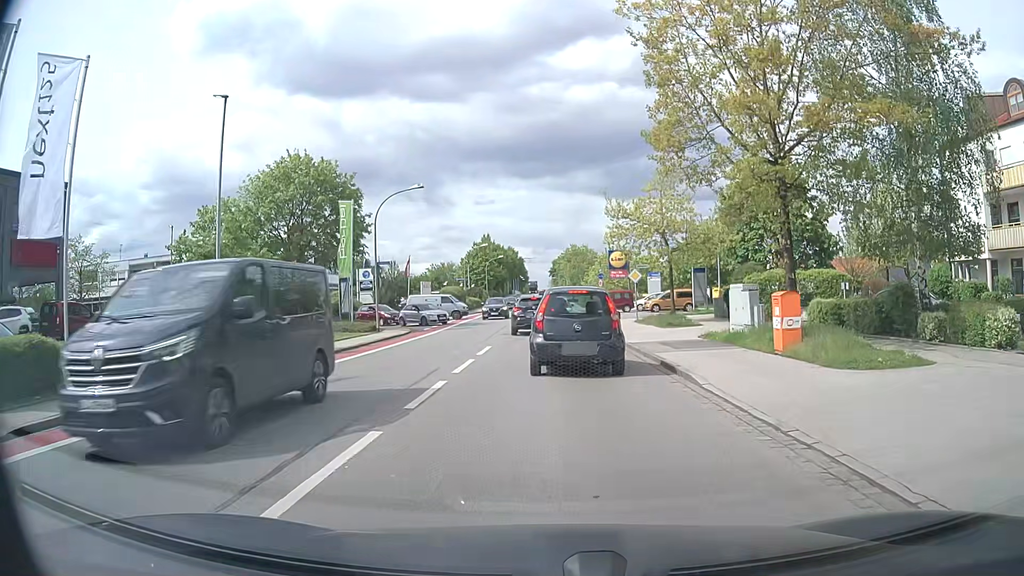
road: tertiary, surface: asphalt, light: Day
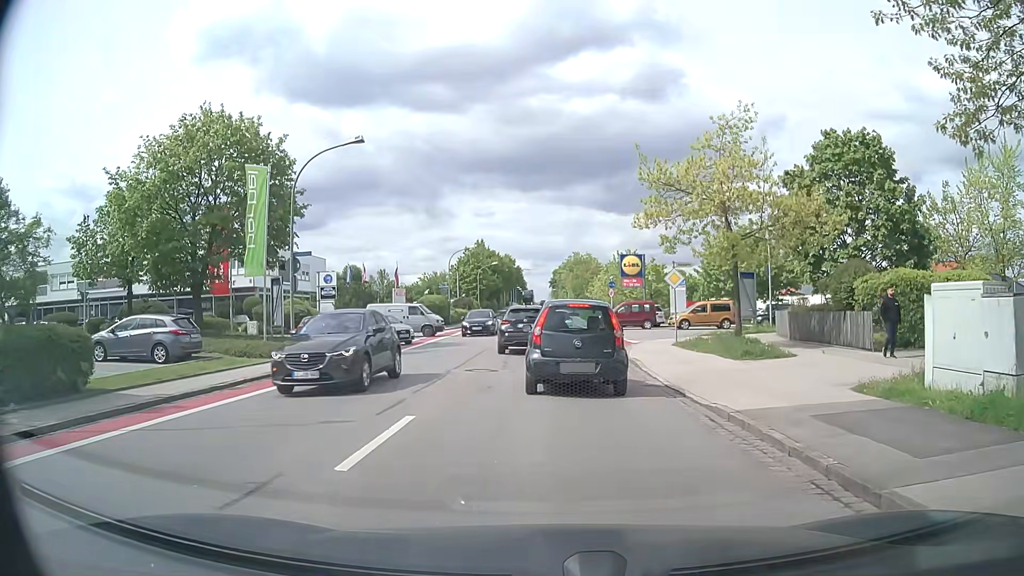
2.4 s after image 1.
(+0.2, +11.5) m; +1°
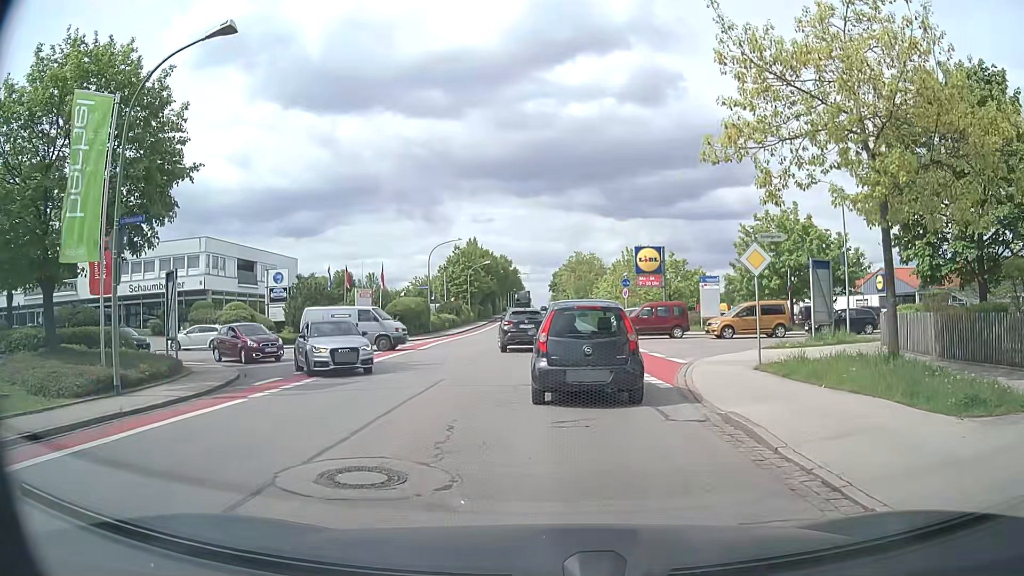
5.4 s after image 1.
(+0.1, +10.6) m; 0°
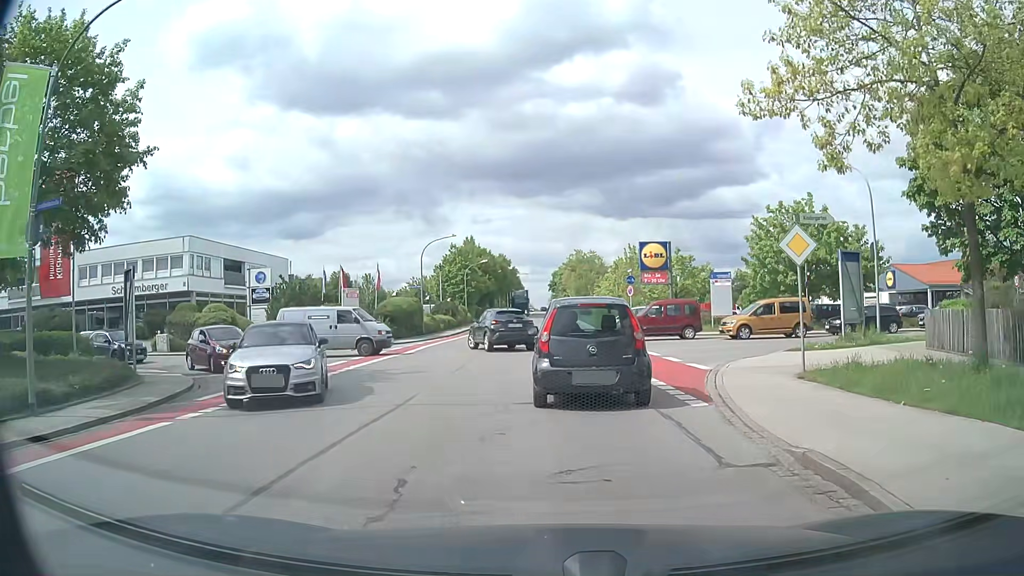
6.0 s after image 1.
(0.0, +2.9) m; 0°
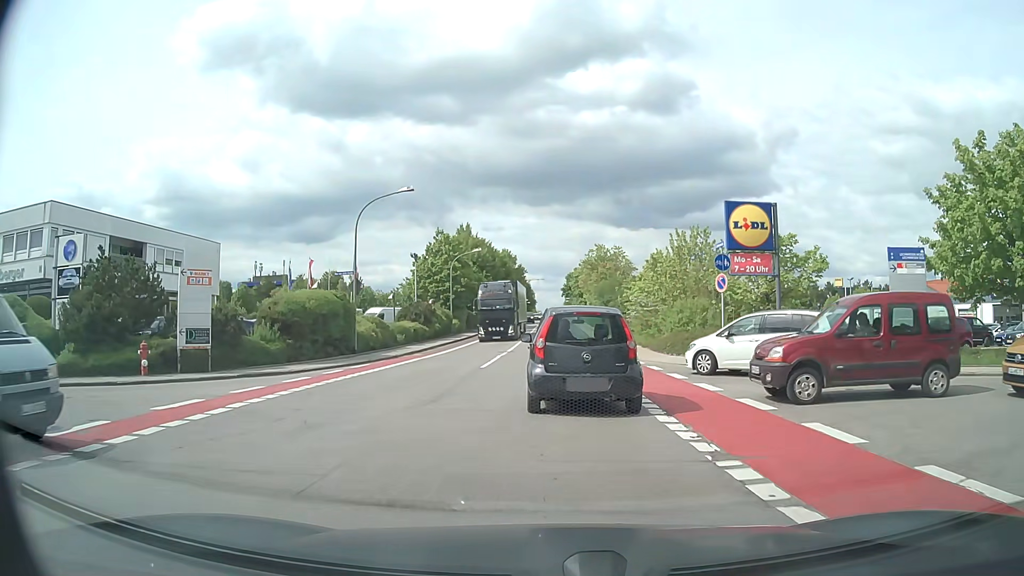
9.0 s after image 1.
(-0.2, +20.7) m; 0°
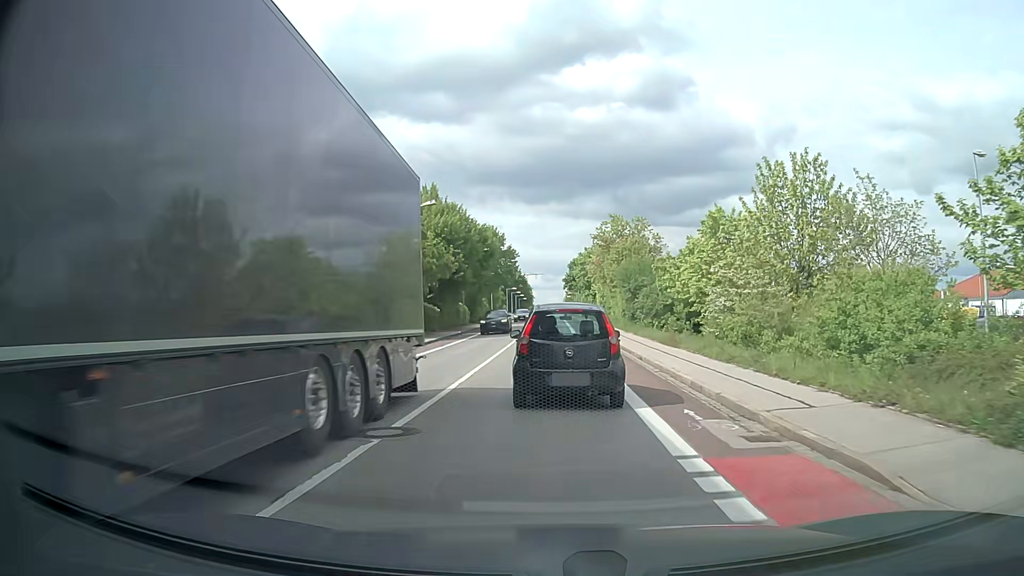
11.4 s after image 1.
(-0.1, +22.8) m; 0°
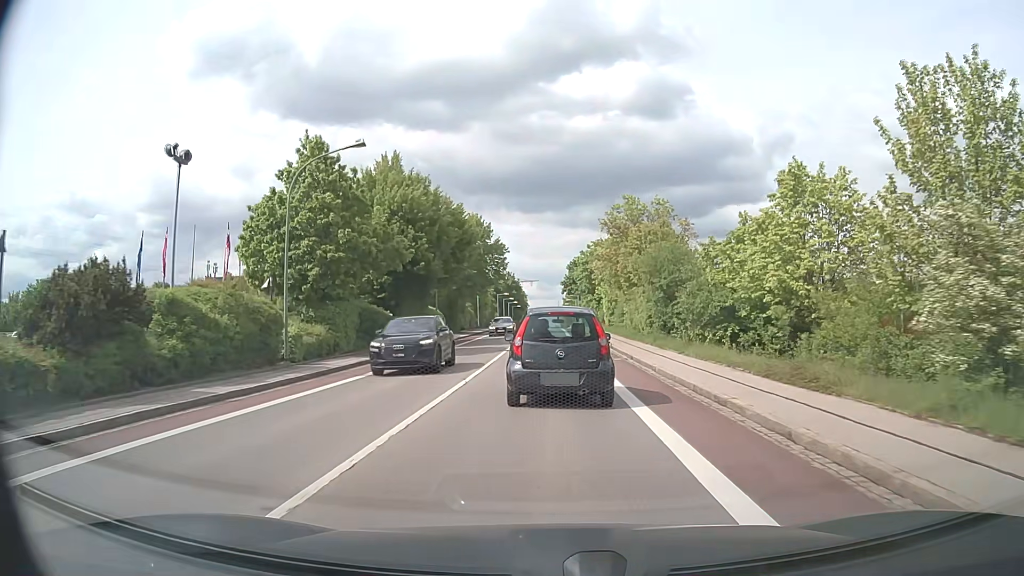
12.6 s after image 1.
(0.0, +13.8) m; 0°
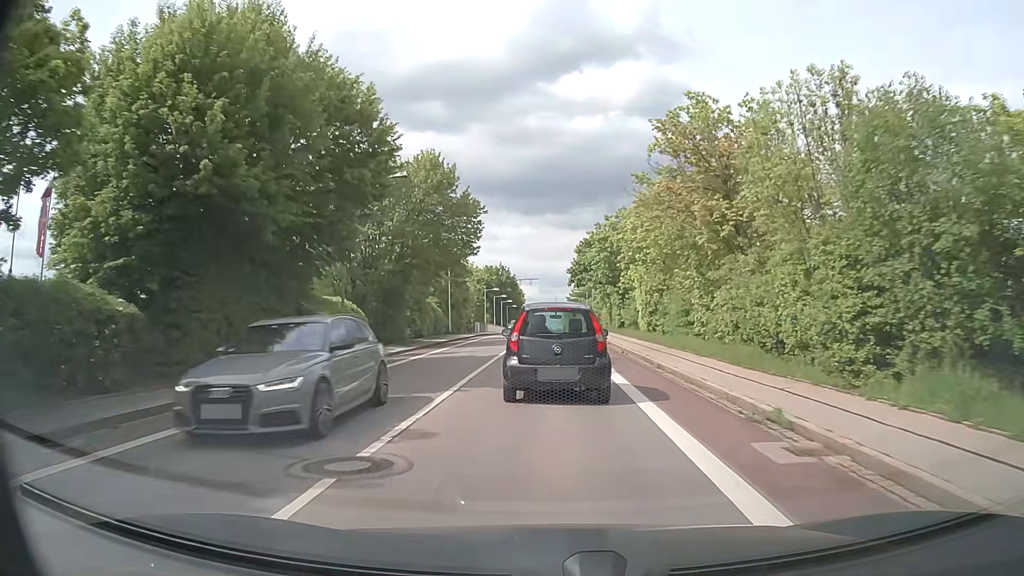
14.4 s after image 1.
(0.0, +23.4) m; 0°
(0, +10) (0, +20) (0, +30) (0, +40) (0, +50) (0, +60) (0, +70) (0, +80) (+1, +90) (+1, +100) m
